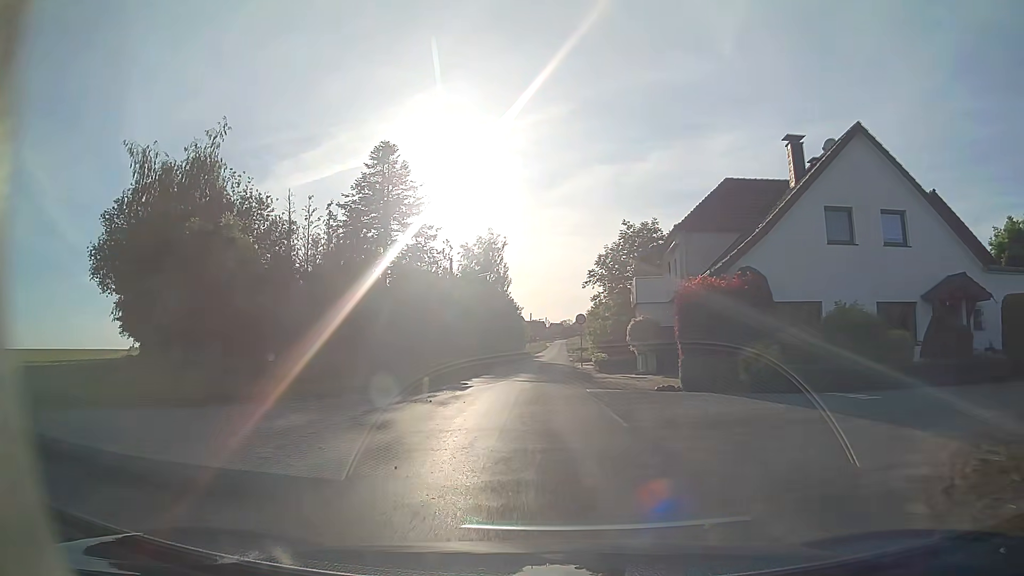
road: unclassified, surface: asphalt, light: Day
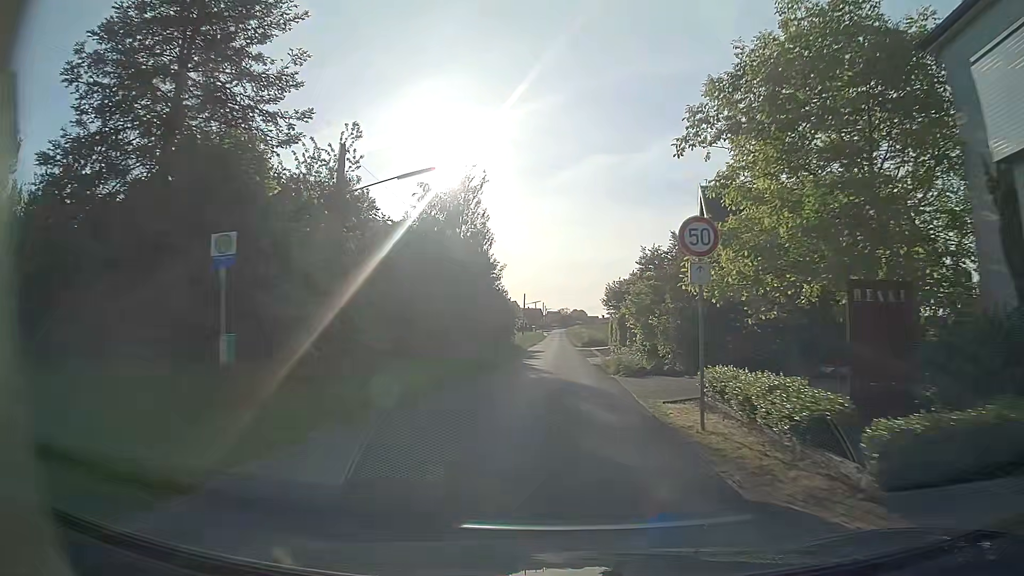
(-0.3, +29.0) m; 0°
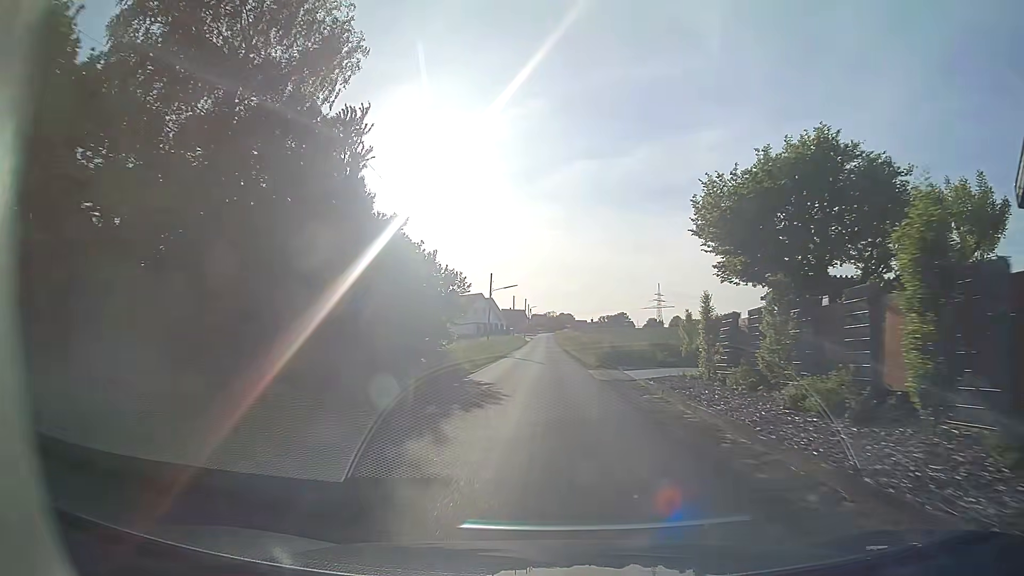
(+0.8, +38.8) m; +2°
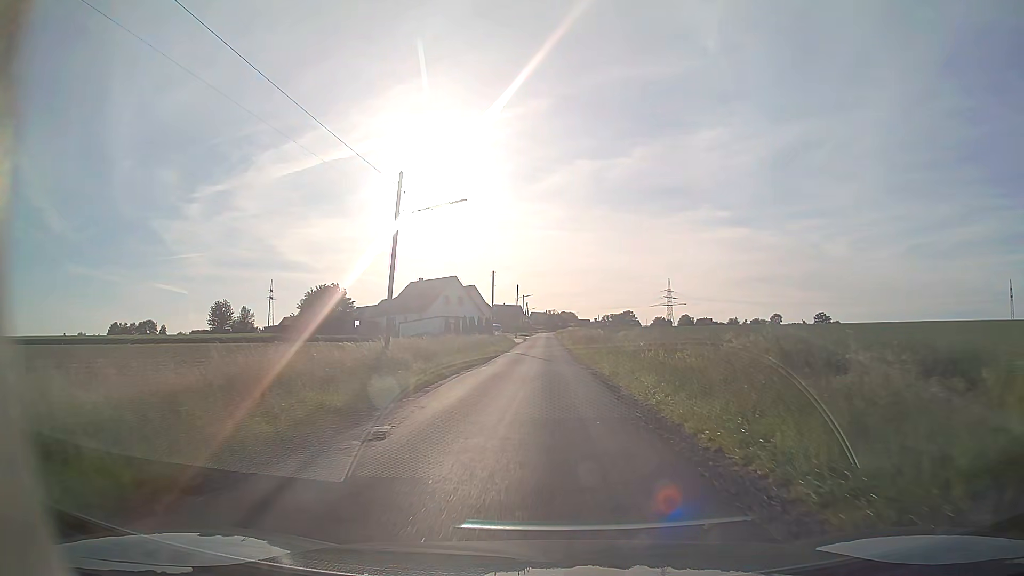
(+0.1, +40.0) m; 0°
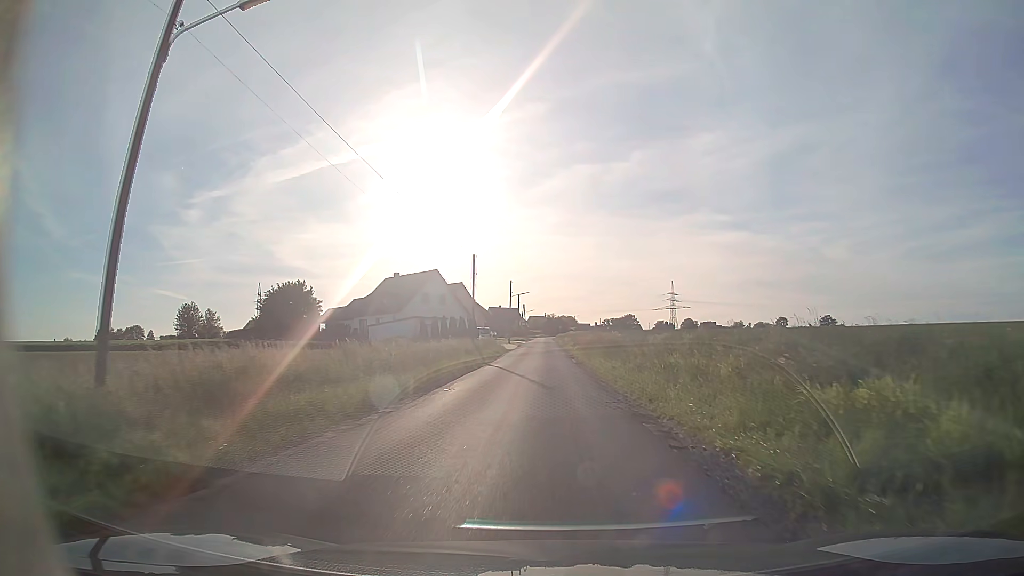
(0.0, +16.4) m; 0°
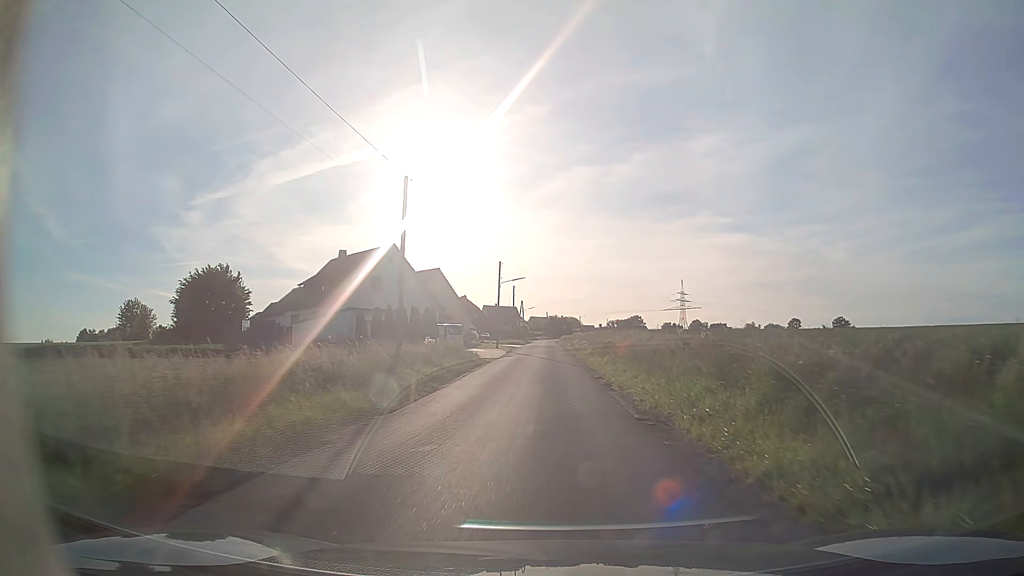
(0.0, +25.0) m; 0°
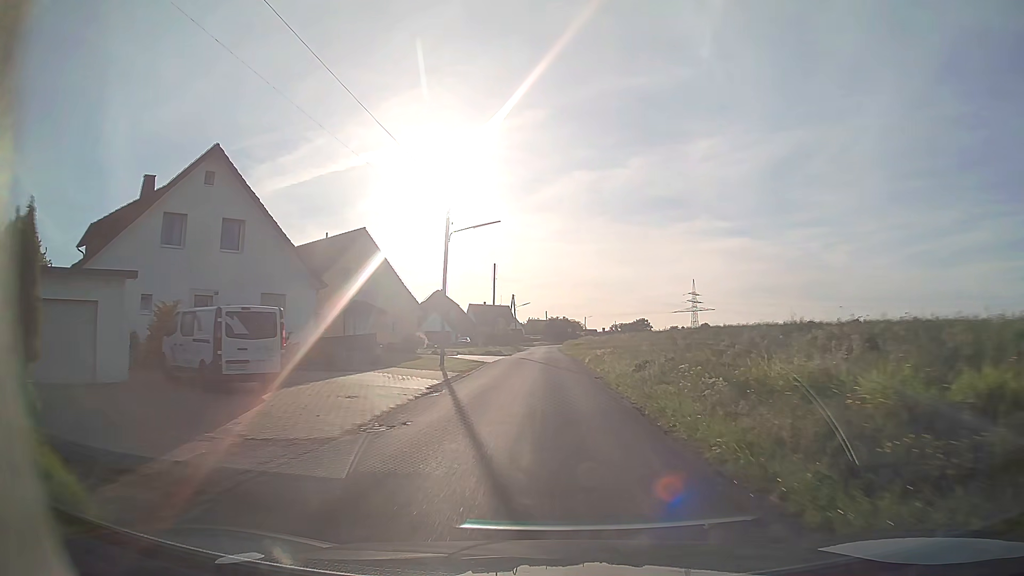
(0.0, +34.2) m; 0°
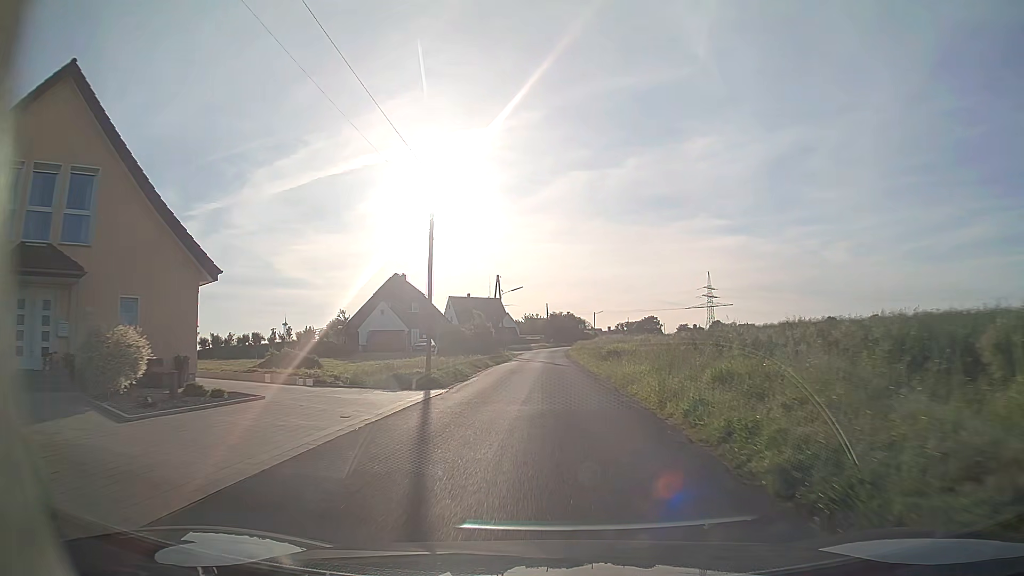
(0.0, +34.2) m; 0°
(0, +10) (0, +20) (0, +30) (0, +40) (0, +50) (0, +60) (0, +70) (0, +80) (+1, +90) (+2, +100) m
